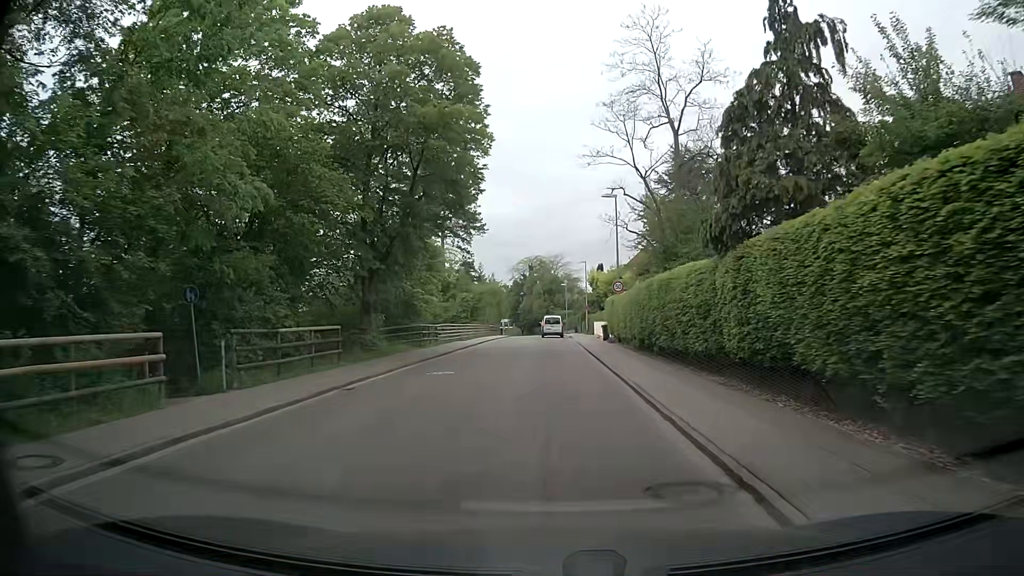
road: residential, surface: asphalt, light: Day
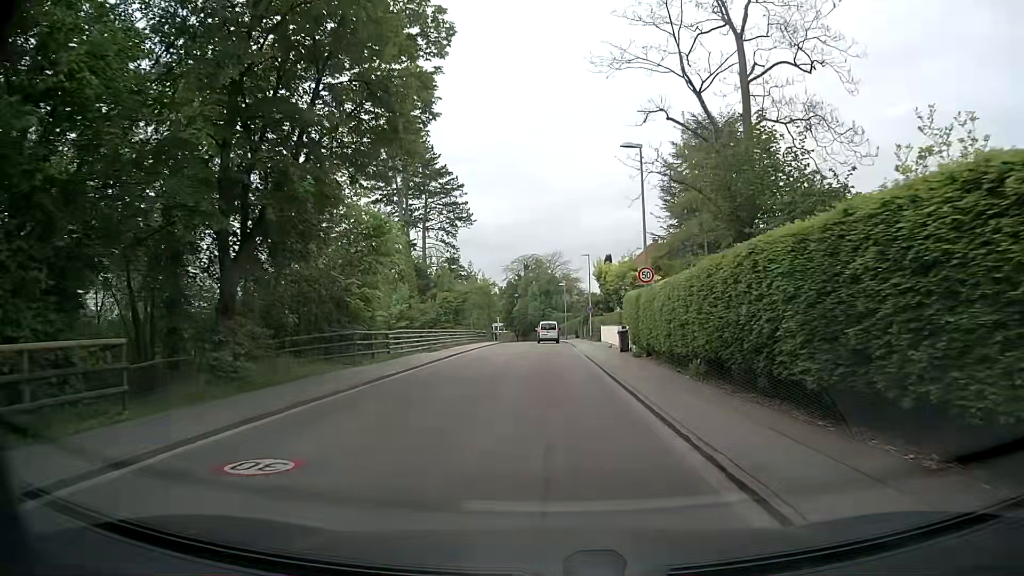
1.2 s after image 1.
(+0.1, +11.3) m; 0°
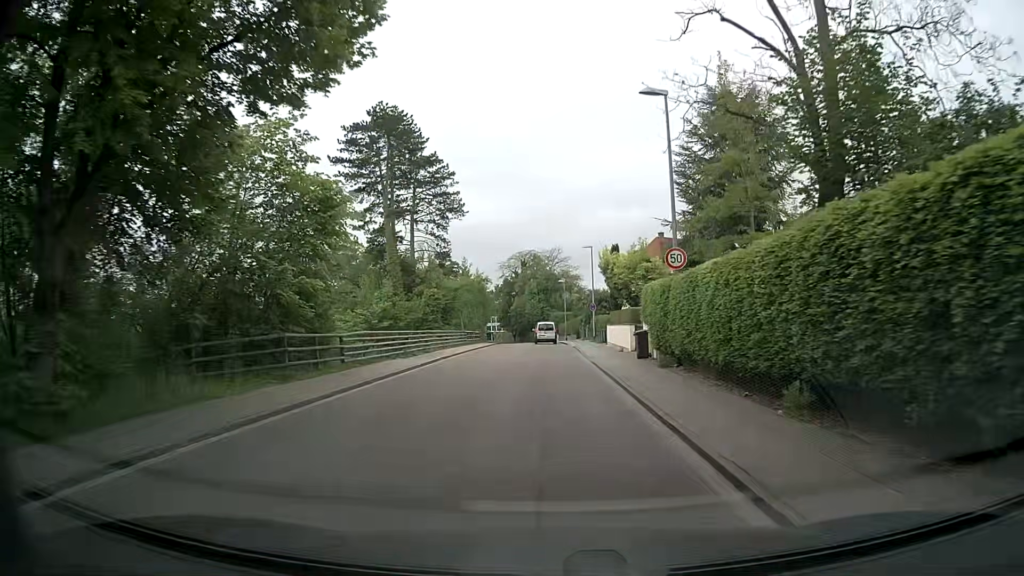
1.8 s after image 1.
(+0.1, +6.2) m; +1°
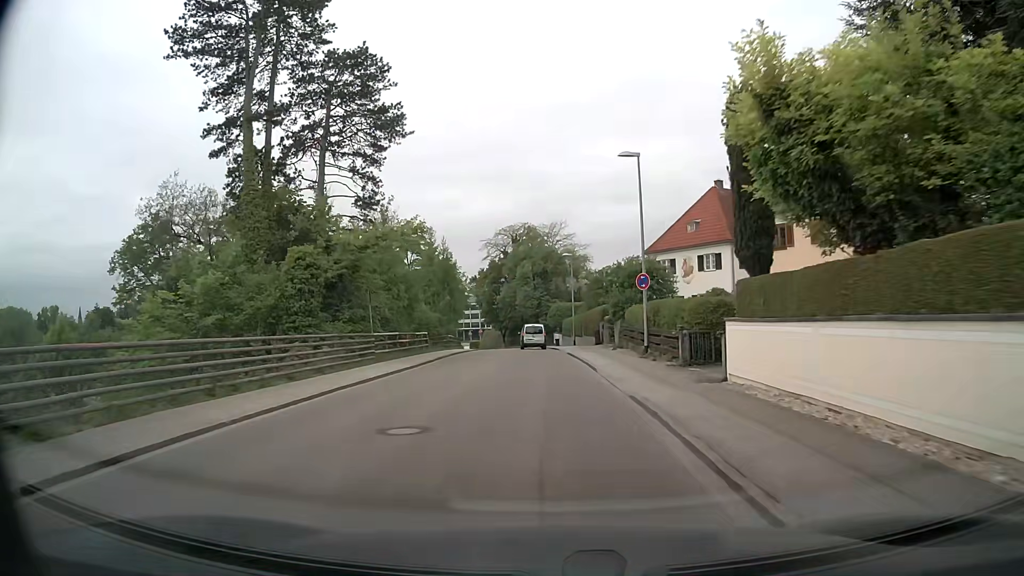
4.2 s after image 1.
(-0.2, +29.9) m; -1°
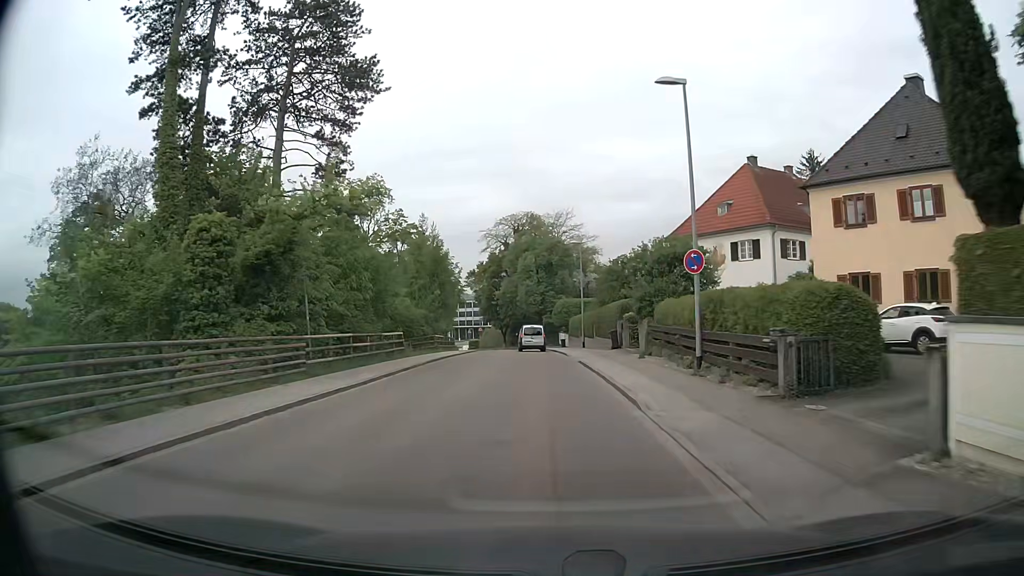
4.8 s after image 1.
(0.0, +8.2) m; 0°
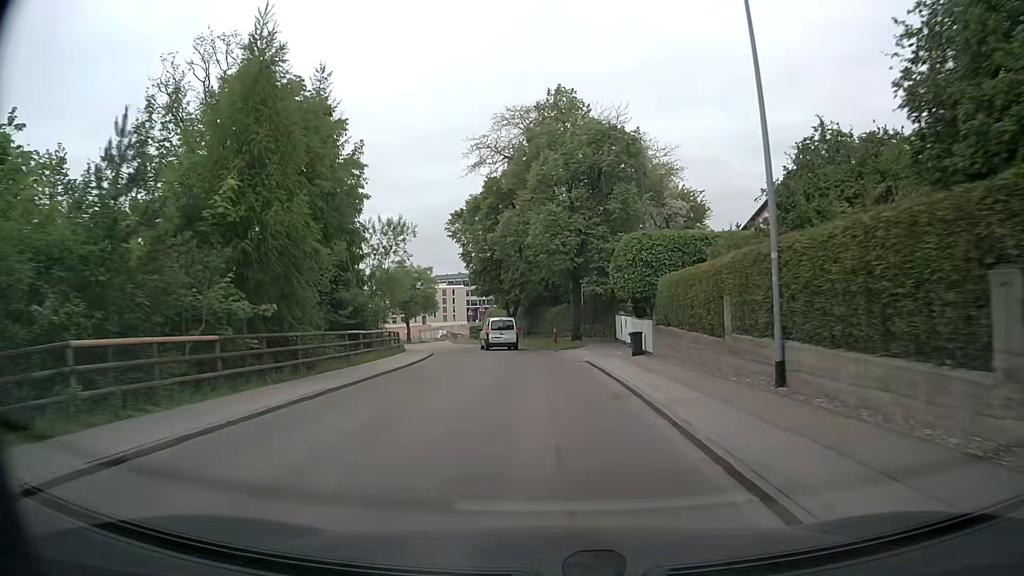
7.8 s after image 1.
(-0.6, +38.2) m; -2°
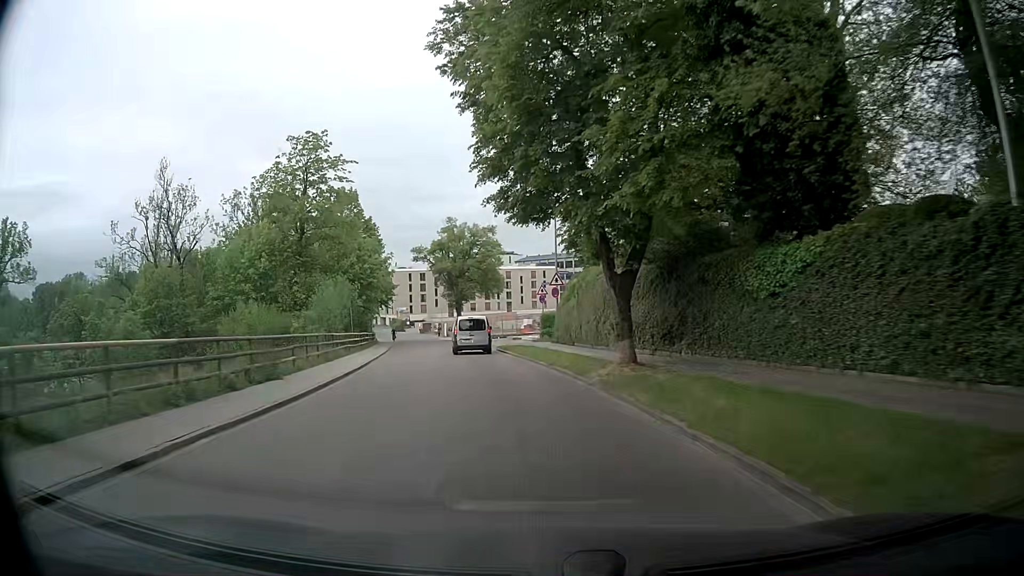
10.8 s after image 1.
(-2.0, +36.7) m; -8°
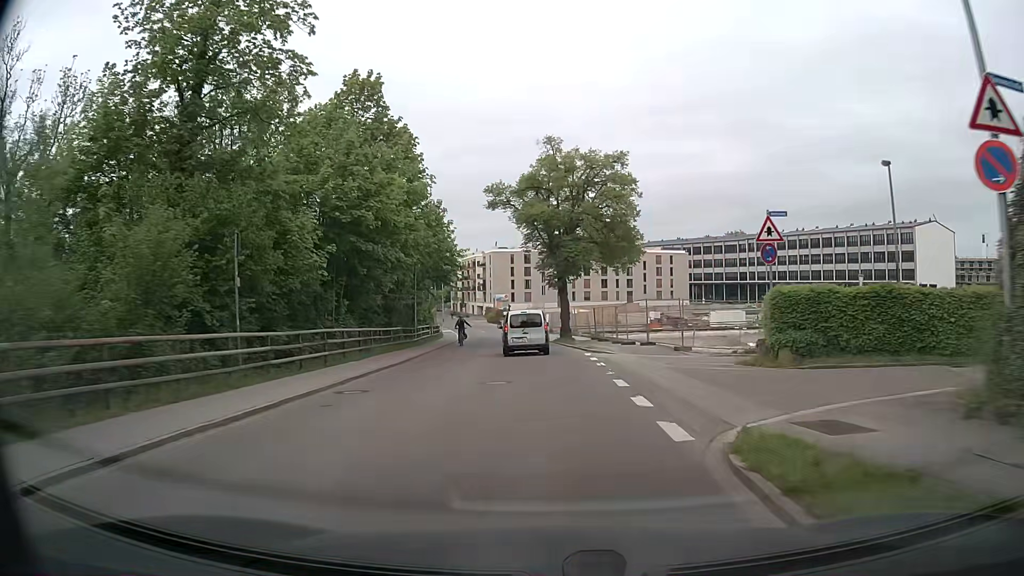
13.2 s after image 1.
(-3.2, +30.2) m; -9°
(0, +10) (0, +20) (-1, +30) (-2, +40) (-3, +50) (-4, +60) (-4, +70) (-4, +80) (-5, +90) (-8, +99) m
